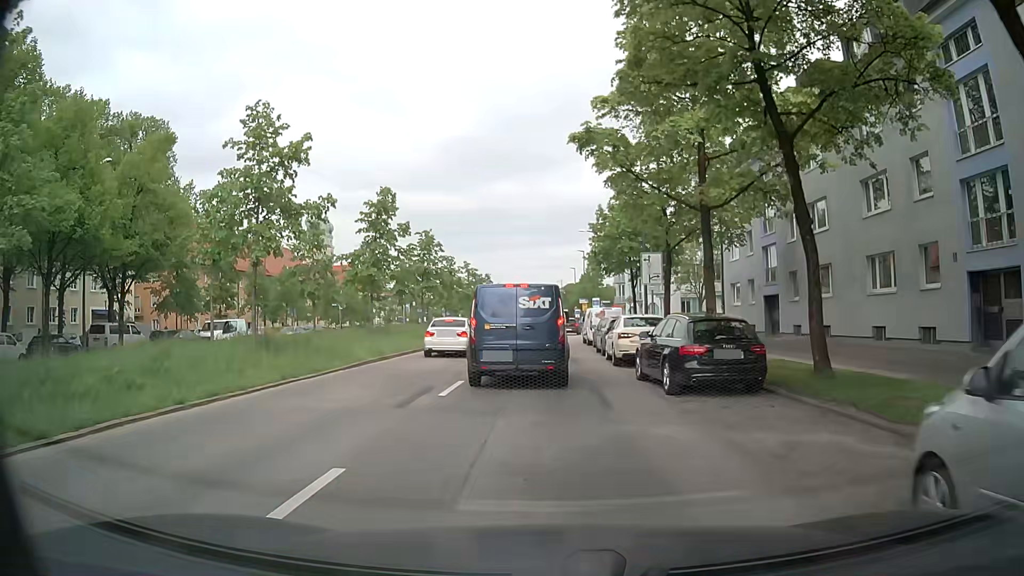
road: secondary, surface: asphalt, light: Day
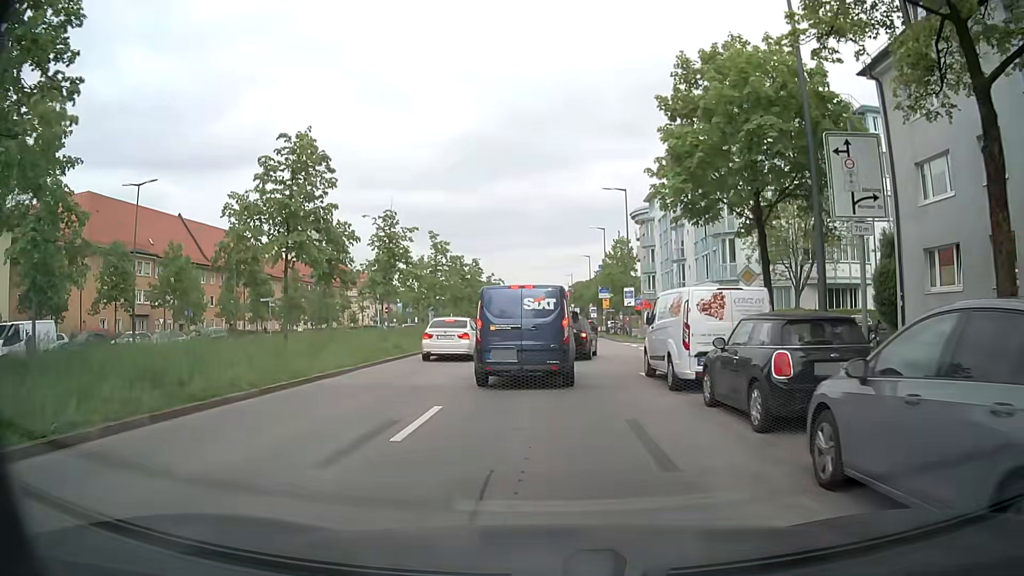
(+0.3, +22.4) m; +2°
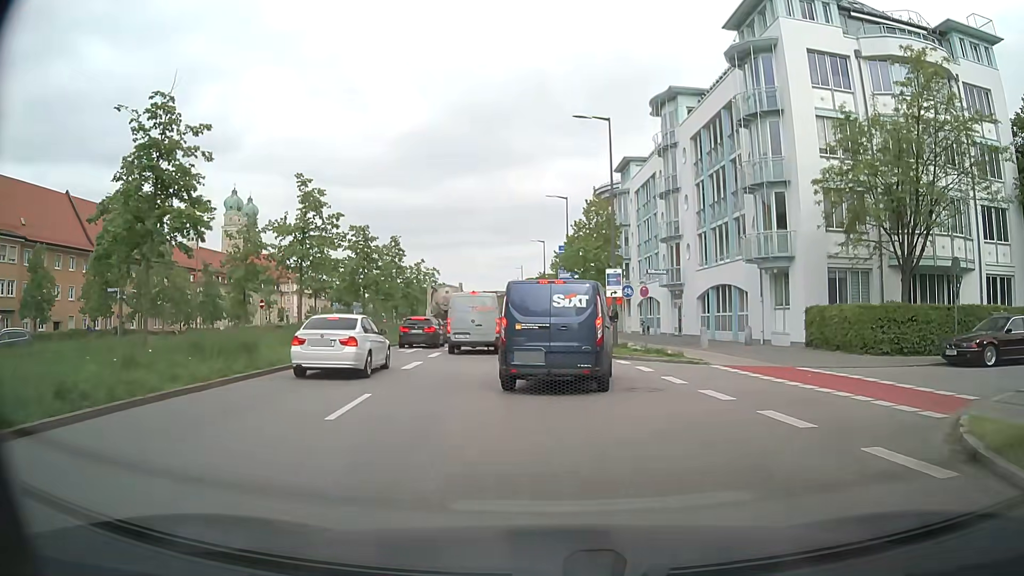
(-0.1, +16.6) m; +2°
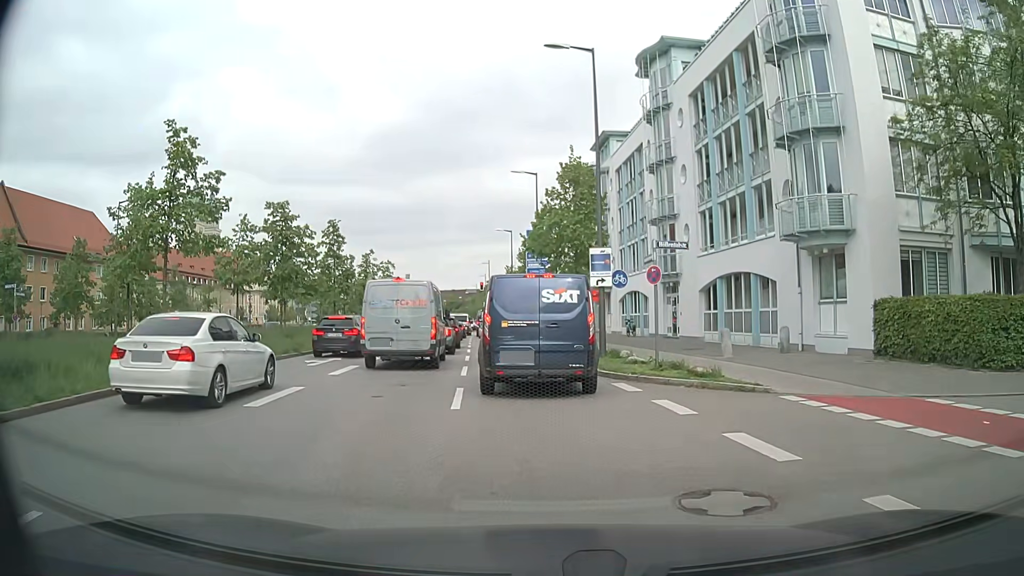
(+0.3, +8.0) m; +3°
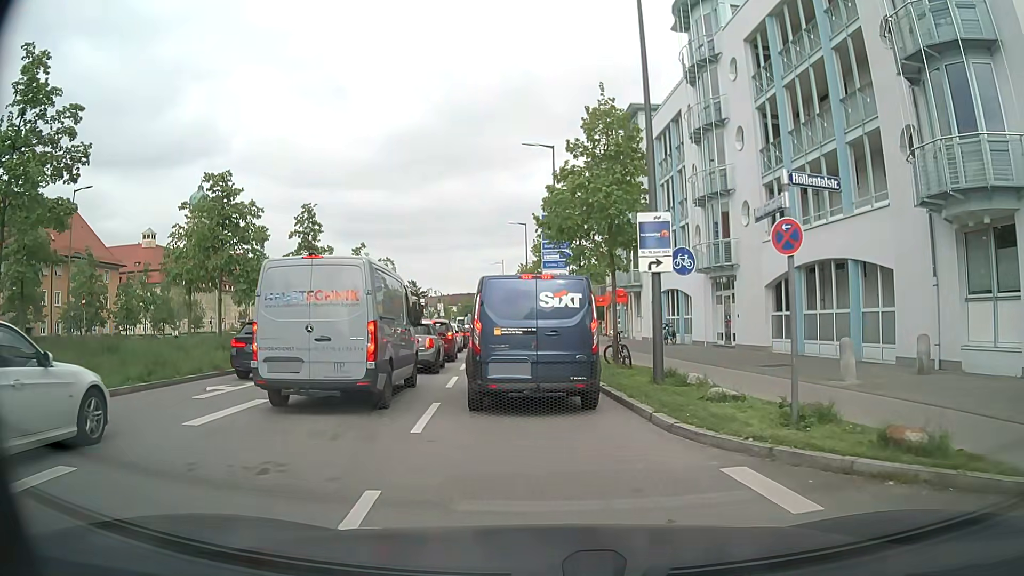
(-0.1, +7.5) m; -1°
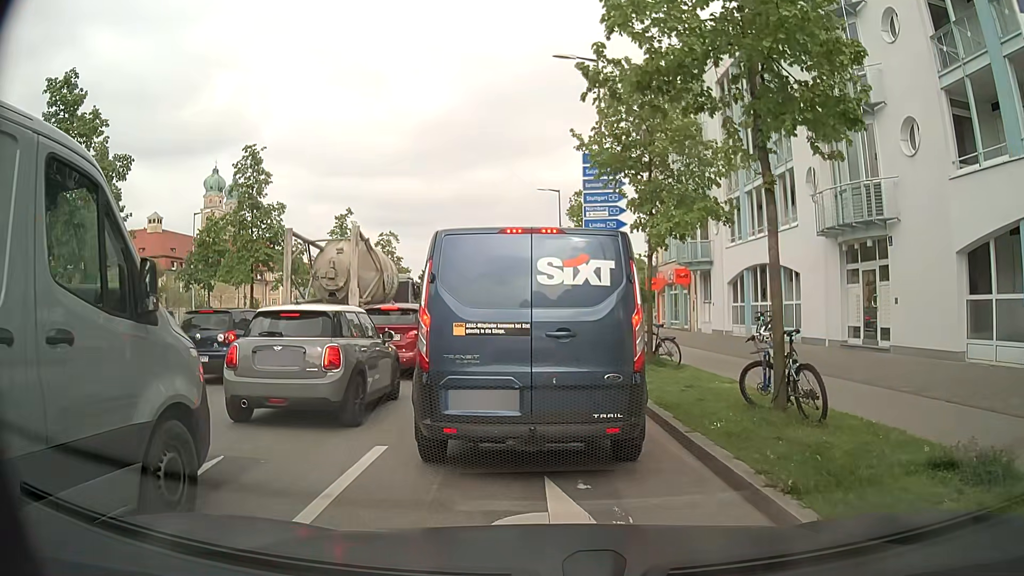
(-0.3, +10.3) m; -4°
